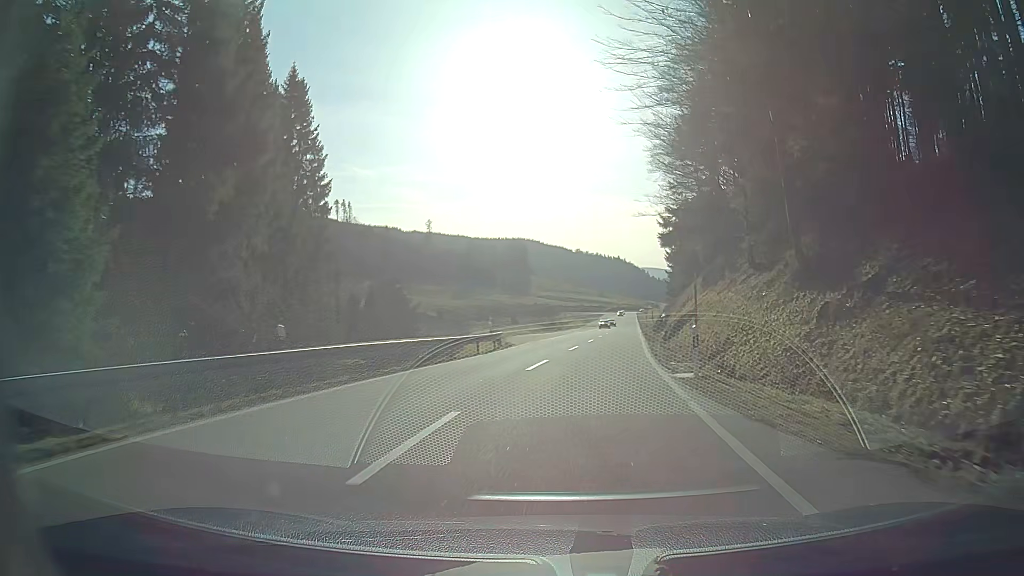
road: secondary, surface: asphalt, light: Day
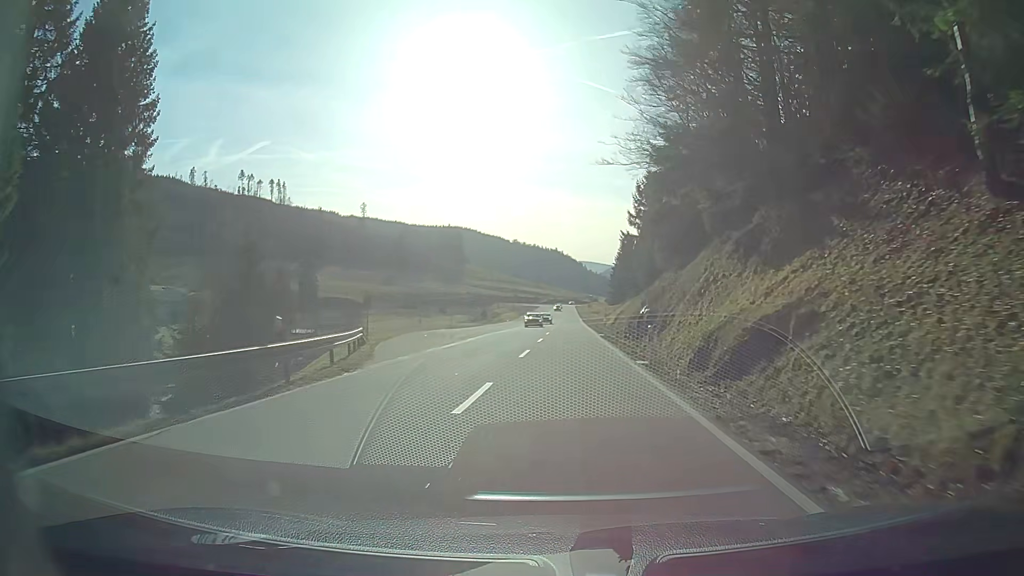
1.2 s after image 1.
(+0.9, +19.6) m; +5°
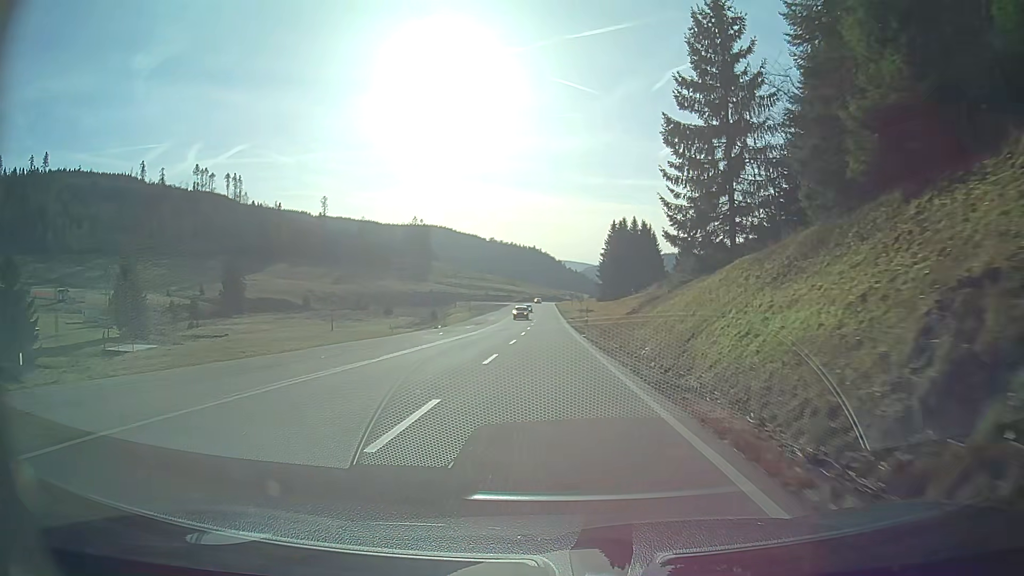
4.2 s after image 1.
(+1.3, +50.4) m; +2°
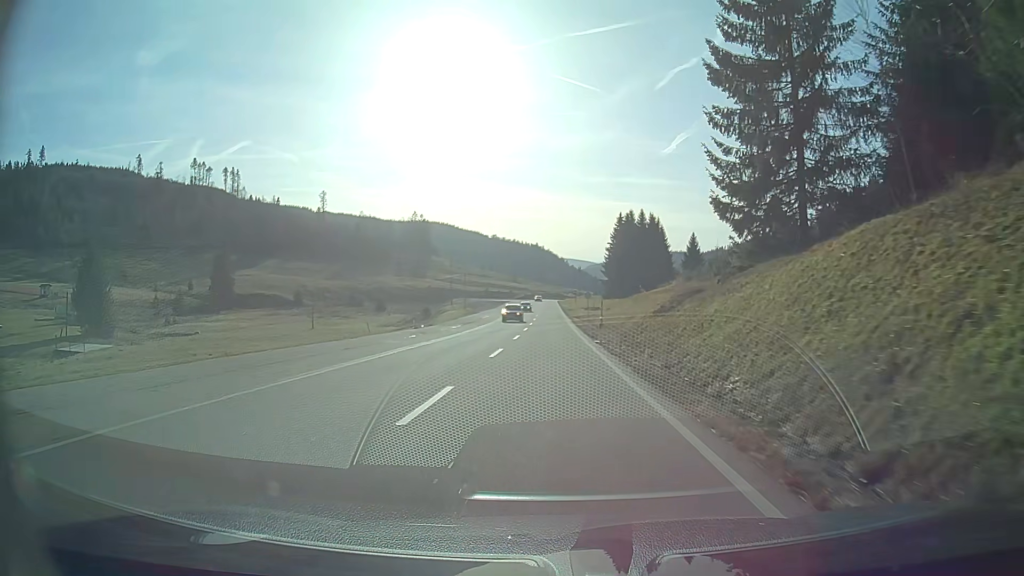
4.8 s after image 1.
(0.0, +10.3) m; 0°
(0, +10) (0, +20) (0, +30) (0, +40) (0, +50) (0, +60) (0, +70) (0, +80) (-1, +90) (-1, +100) m
